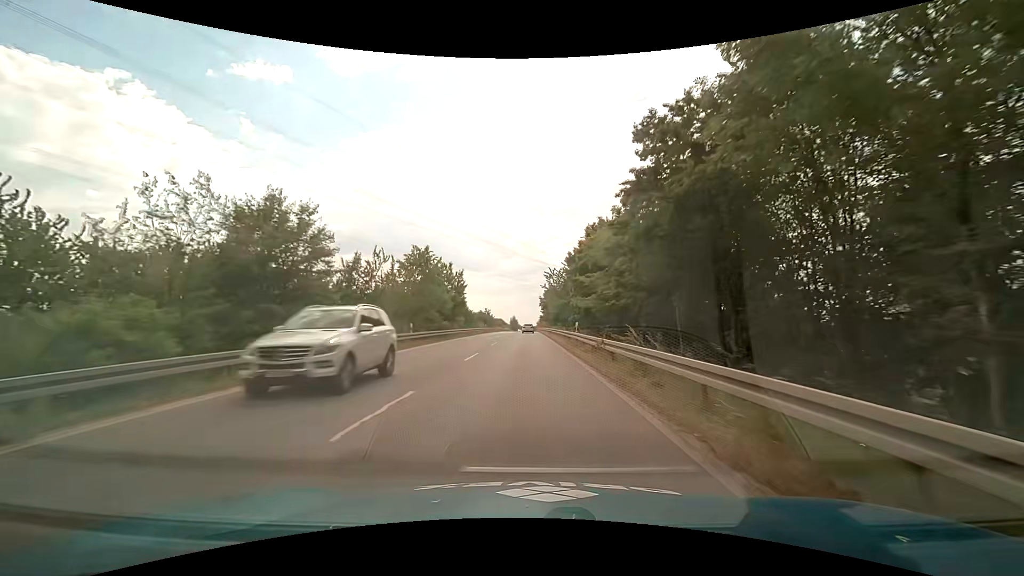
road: primary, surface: asphalt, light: Day
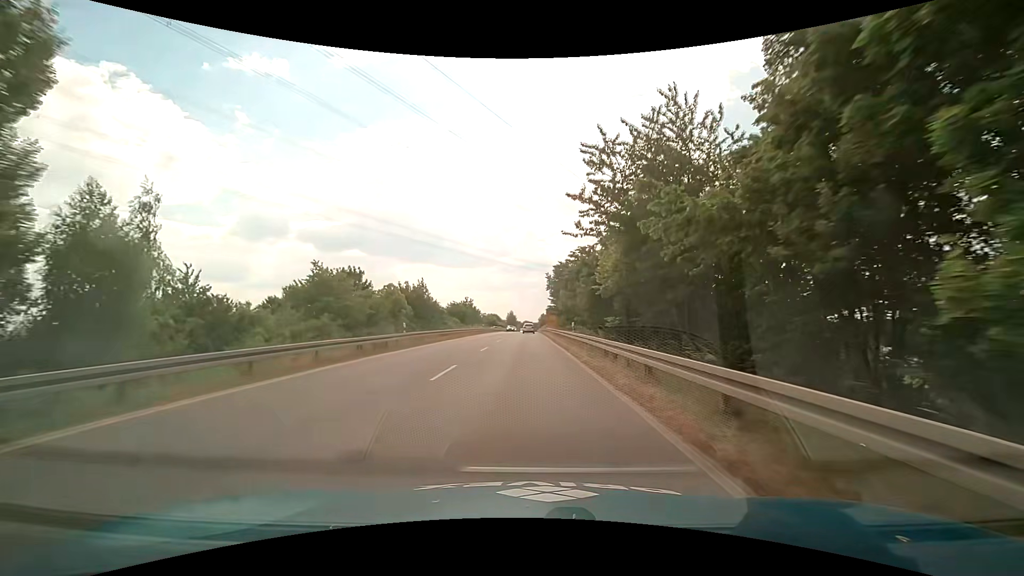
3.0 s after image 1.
(+0.1, +53.2) m; 0°
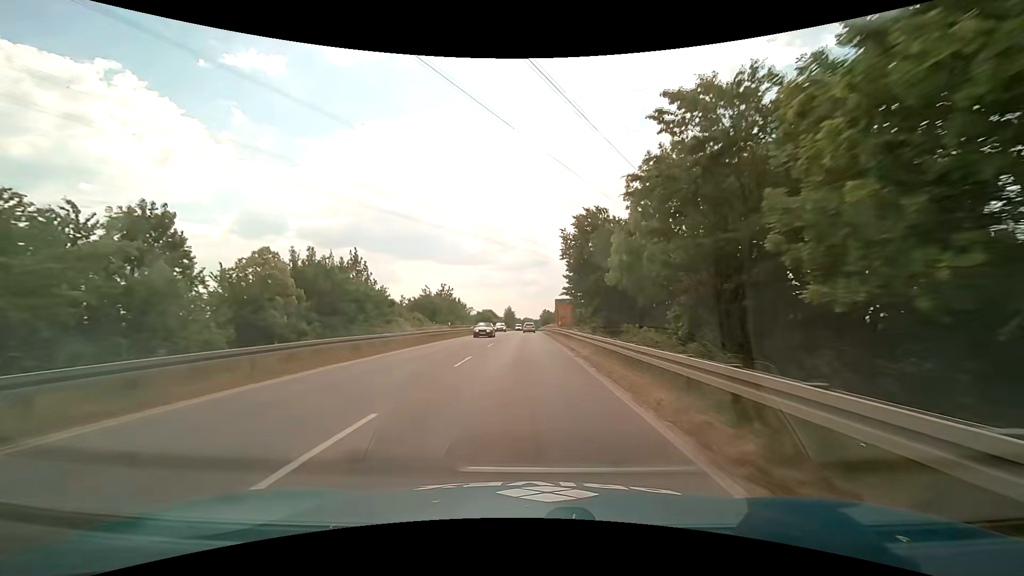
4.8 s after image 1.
(-0.2, +31.9) m; 0°
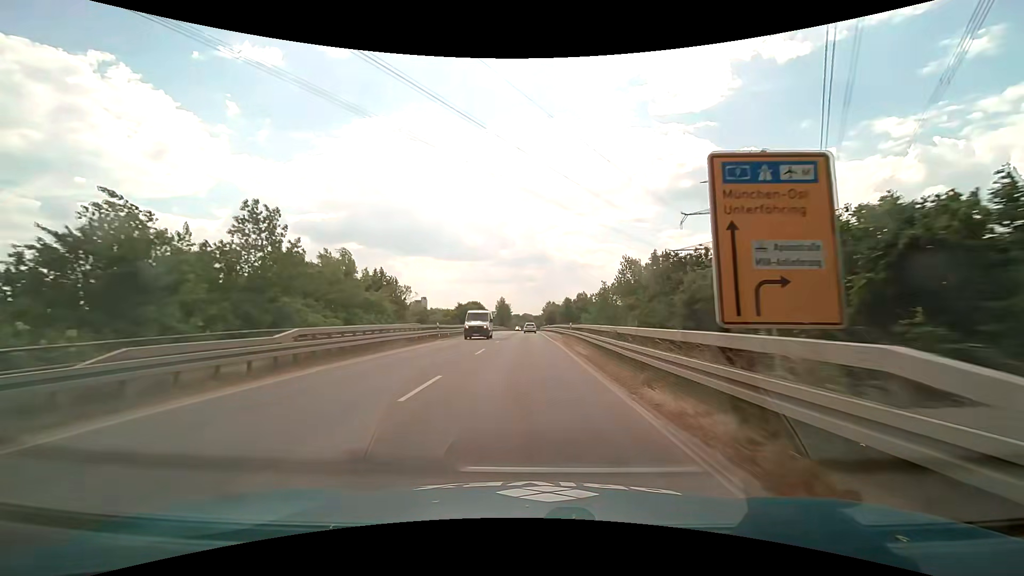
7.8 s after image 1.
(+0.2, +54.0) m; 0°
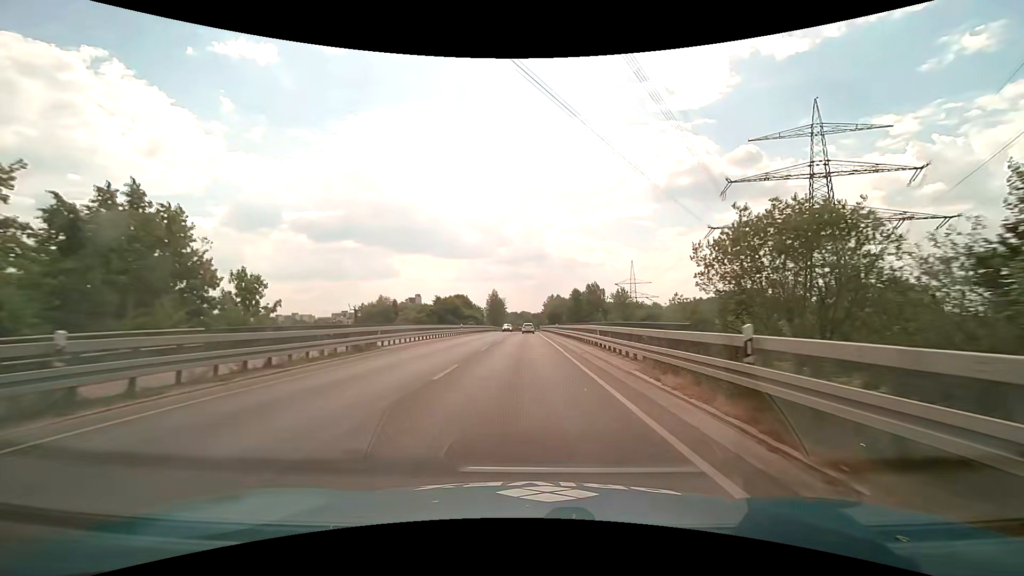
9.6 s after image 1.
(+0.1, +32.4) m; 0°
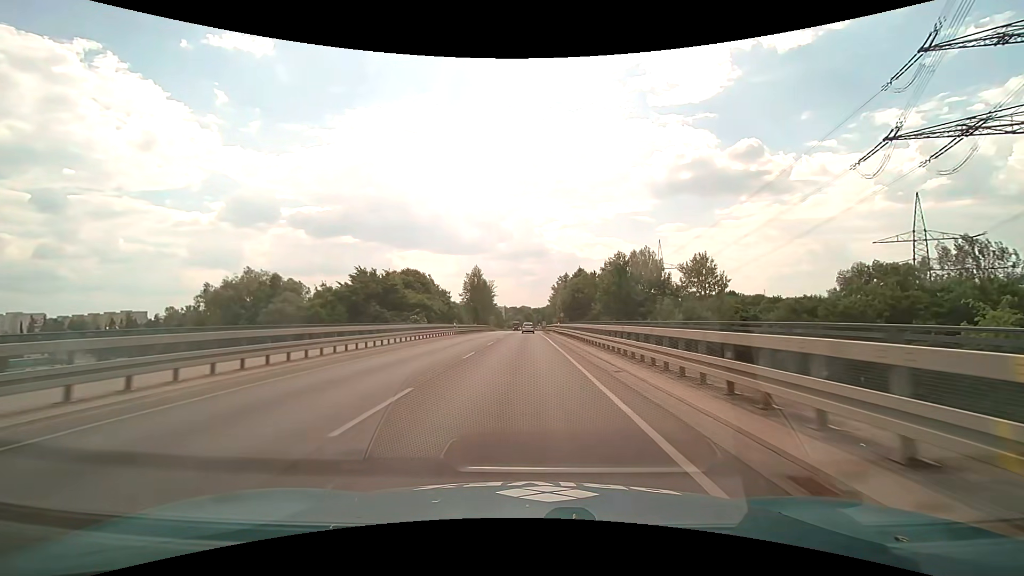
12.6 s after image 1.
(+0.2, +54.3) m; 0°
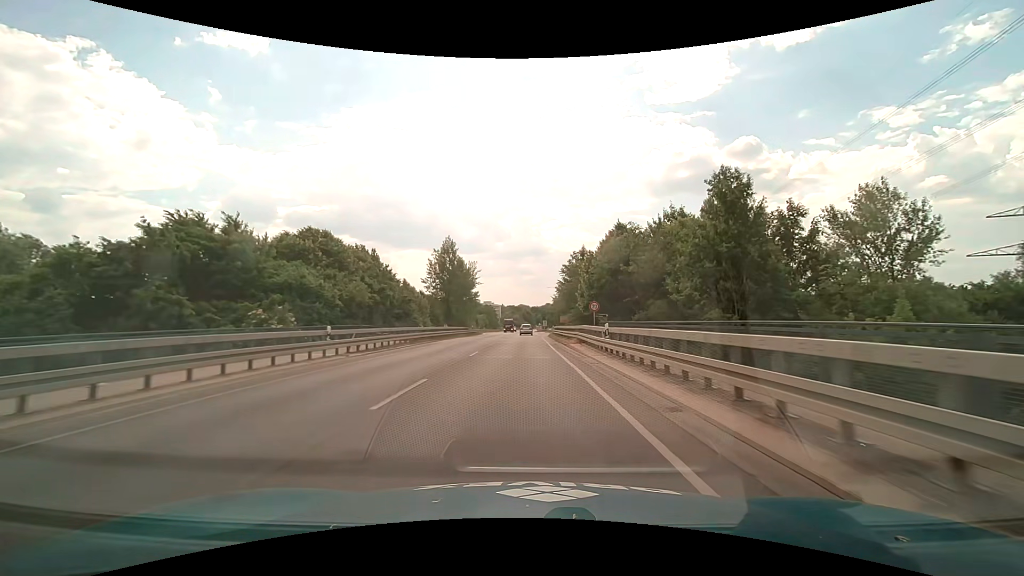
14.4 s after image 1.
(0.0, +32.7) m; 0°
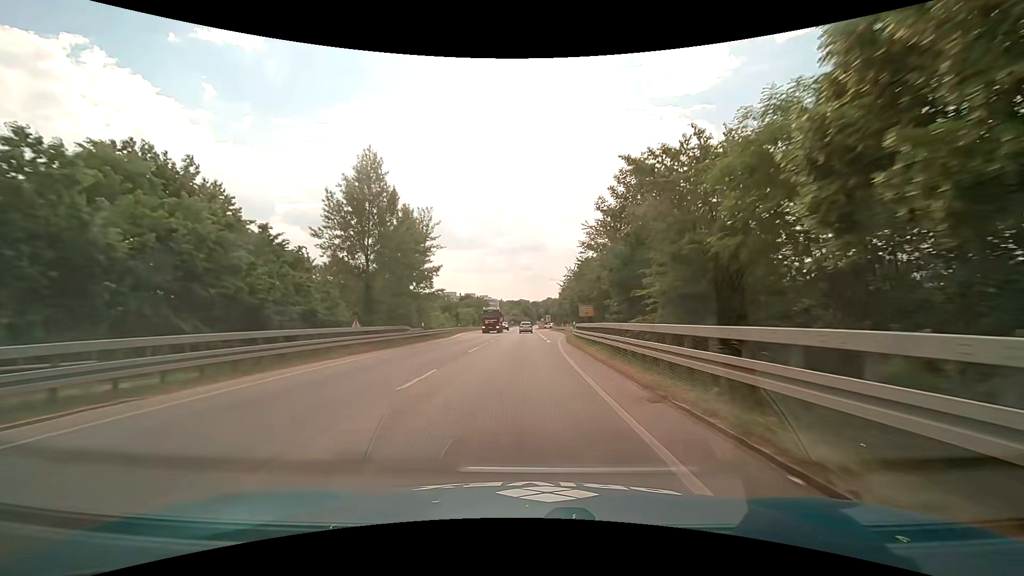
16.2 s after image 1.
(+0.1, +32.7) m; 0°
(0, +10) (0, +20) (0, +30) (0, +40) (0, +50) (0, +60) (0, +70) (-1, +80) (-1, +90) (-1, +100) m
